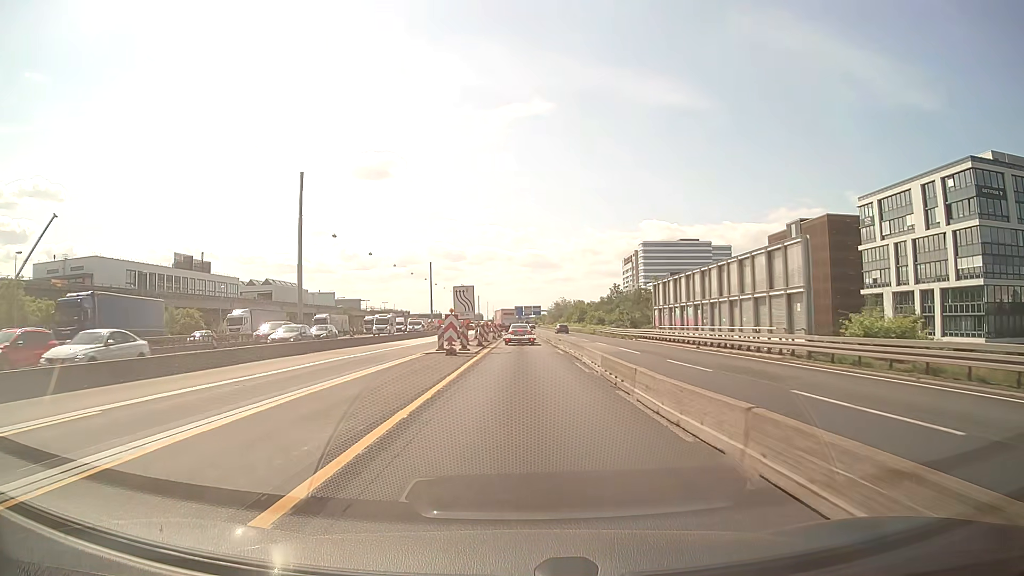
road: motorway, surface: asphalt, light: Day
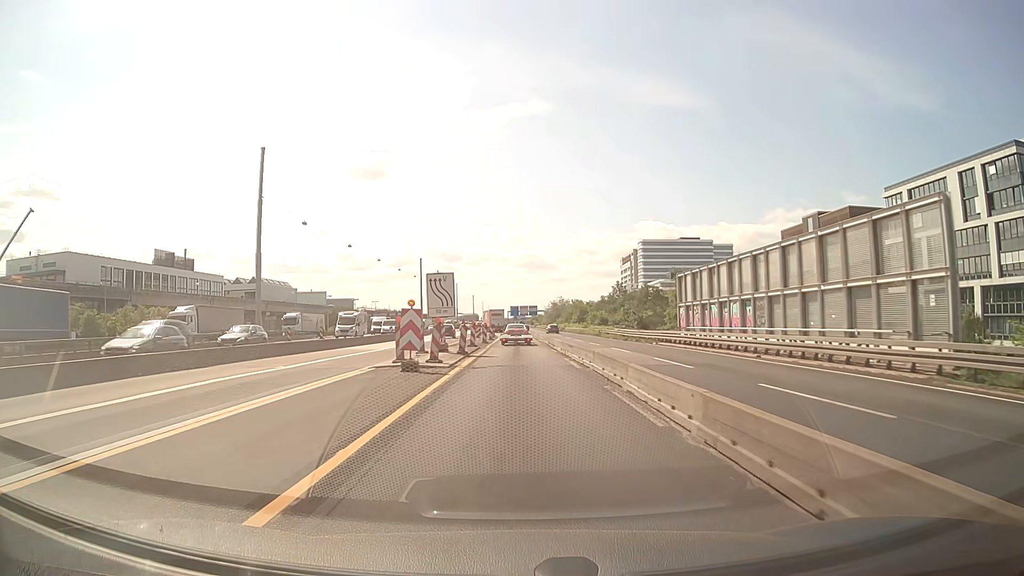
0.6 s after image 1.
(0.0, +10.4) m; 0°
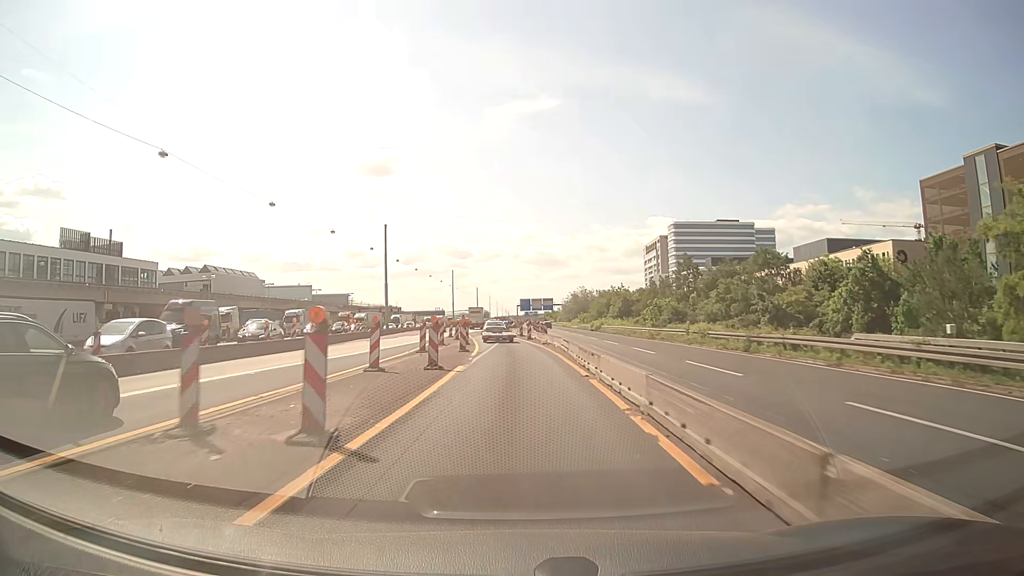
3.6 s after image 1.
(+0.2, +52.3) m; -1°
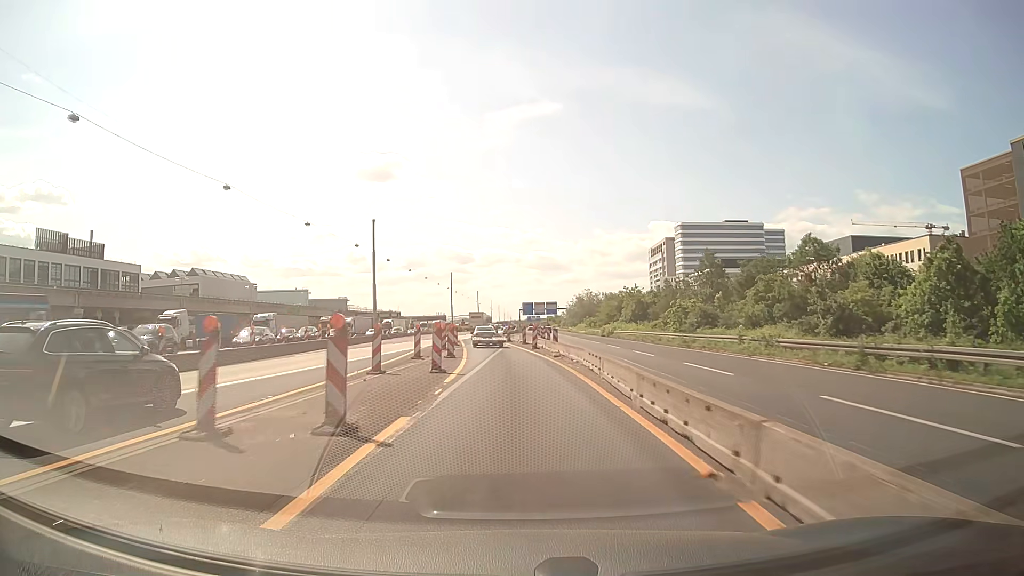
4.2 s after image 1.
(0.0, +10.5) m; 0°
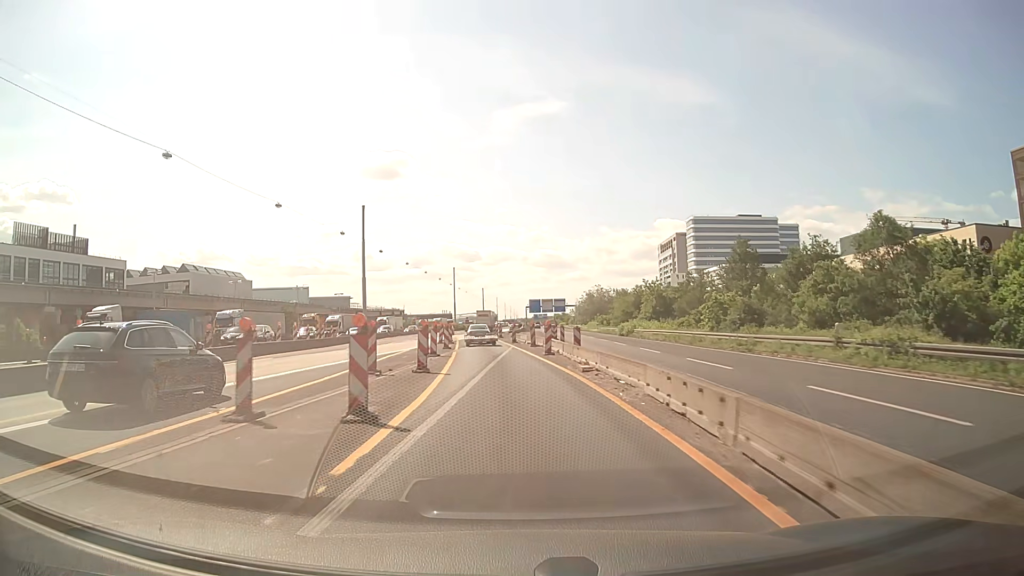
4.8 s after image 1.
(0.0, +10.5) m; -1°
(0, +10) (0, +20) (-1, +30) (-2, +40) (-2, +50) (-3, +60) (-4, +70) (-5, +80) (-5, +90) (-5, +100) m
